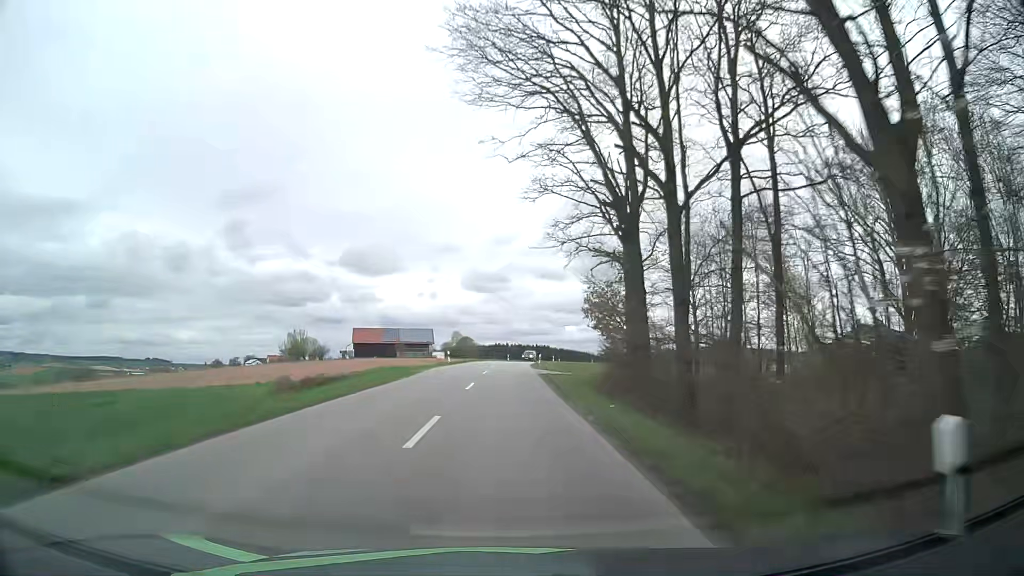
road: unclassified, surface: asphalt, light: Day
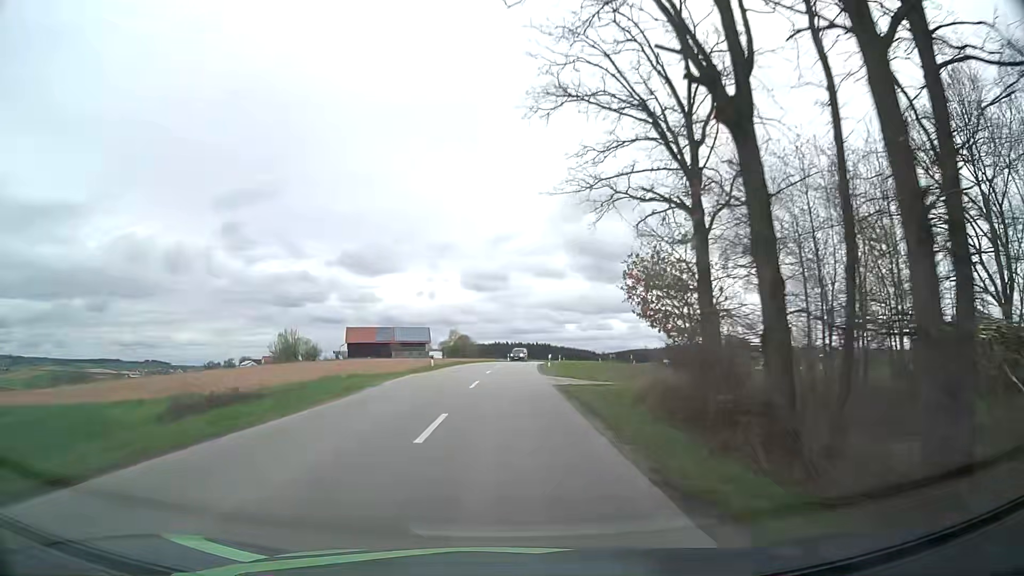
(0.0, +11.7) m; 0°
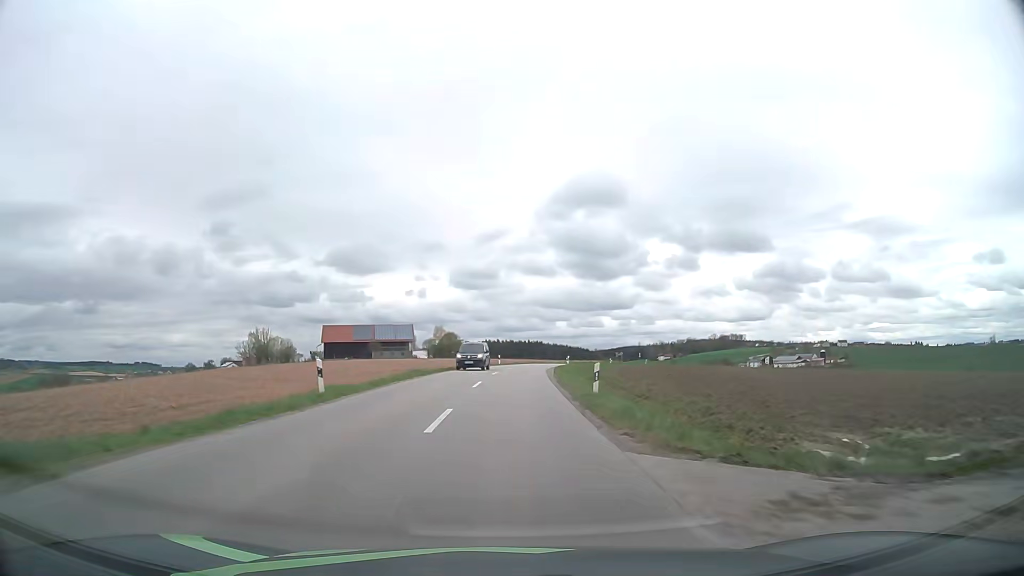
(0.0, +23.3) m; 0°
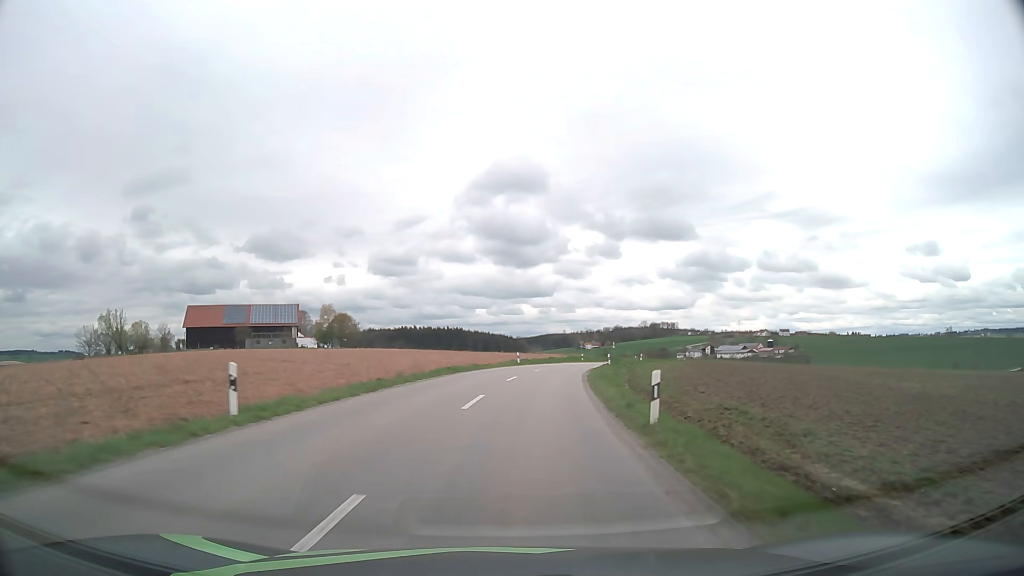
(+2.6, +56.8) m; +7°
(0, +10) (+1, +20) (+2, +30) (+3, +40) (+5, +50) (+7, +59) (+10, +69) (+13, +79) (+16, +88) (+20, +97) m
